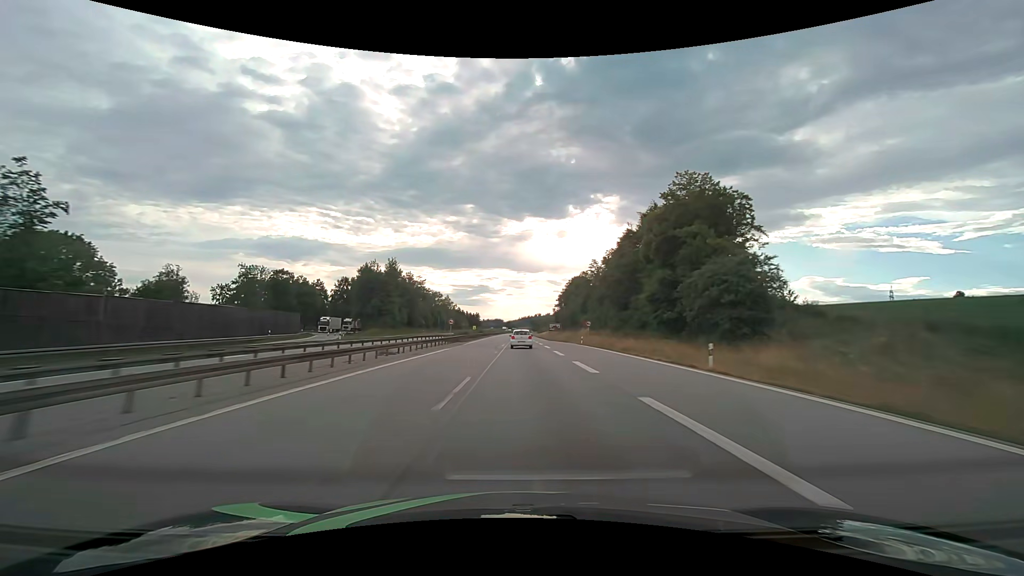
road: motorway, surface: asphalt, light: Day
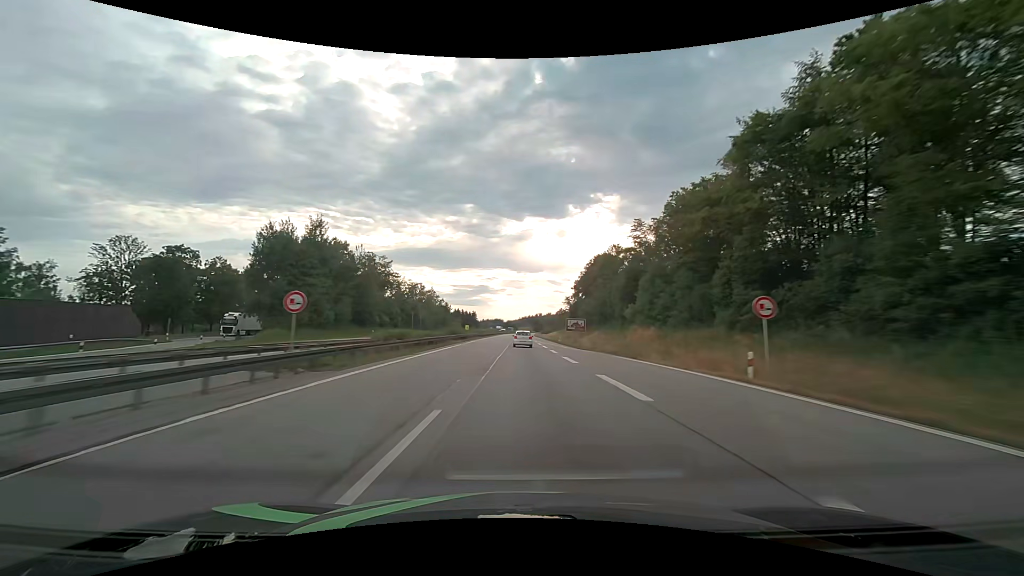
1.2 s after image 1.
(0.0, +42.1) m; 0°
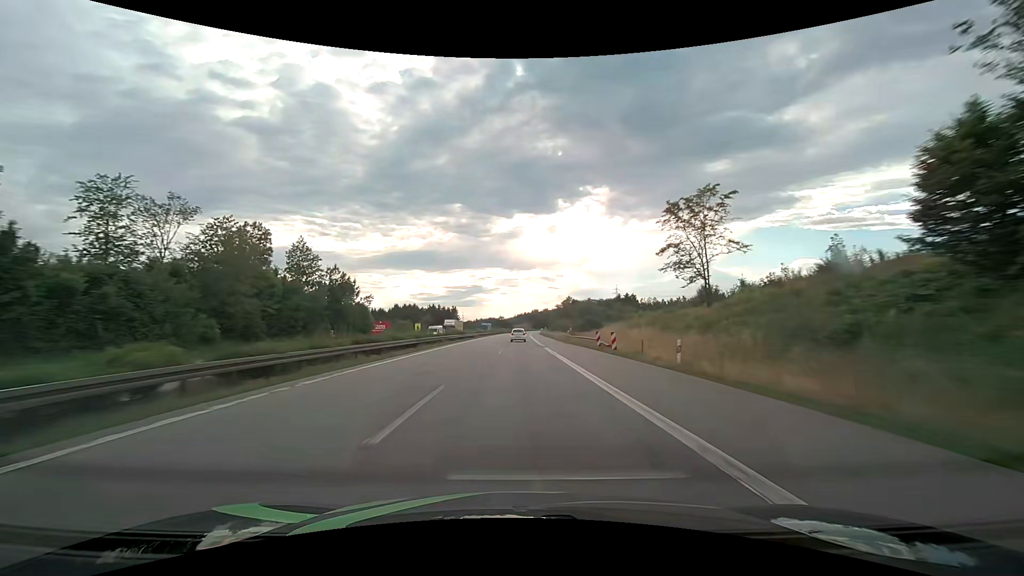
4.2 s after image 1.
(+0.6, +106.5) m; +1°
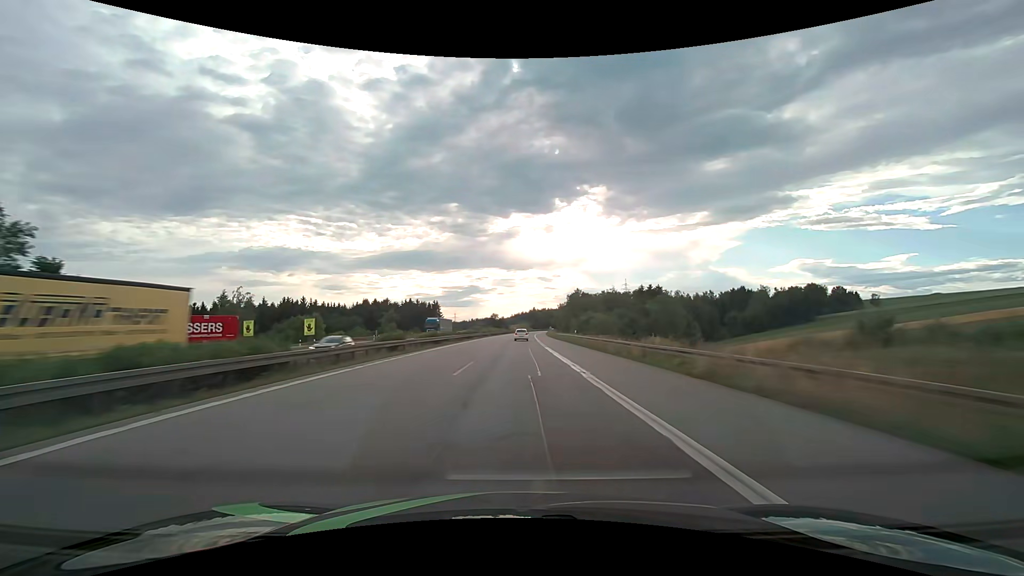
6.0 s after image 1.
(+0.1, +64.3) m; 0°
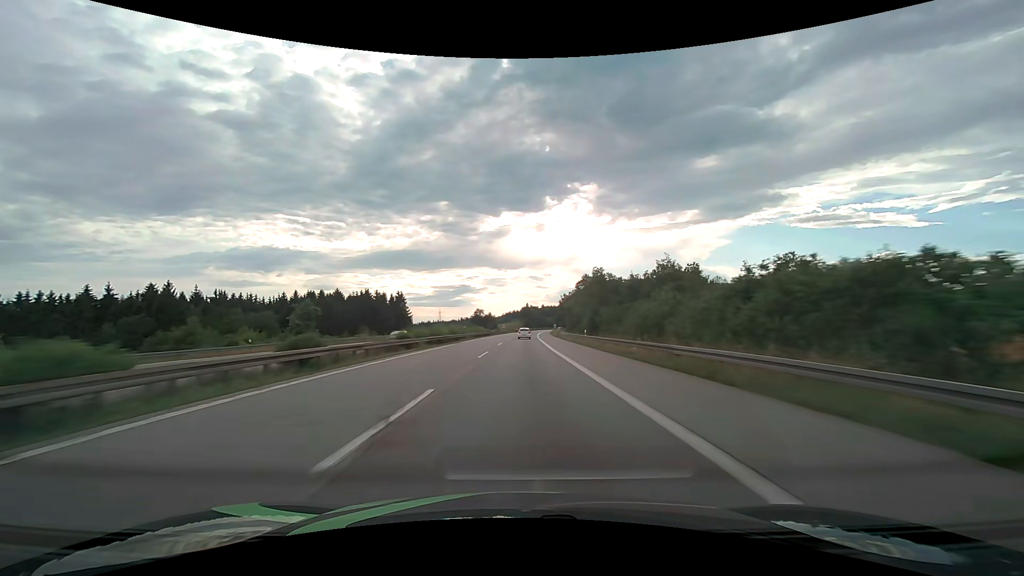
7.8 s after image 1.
(+0.3, +64.2) m; +1°
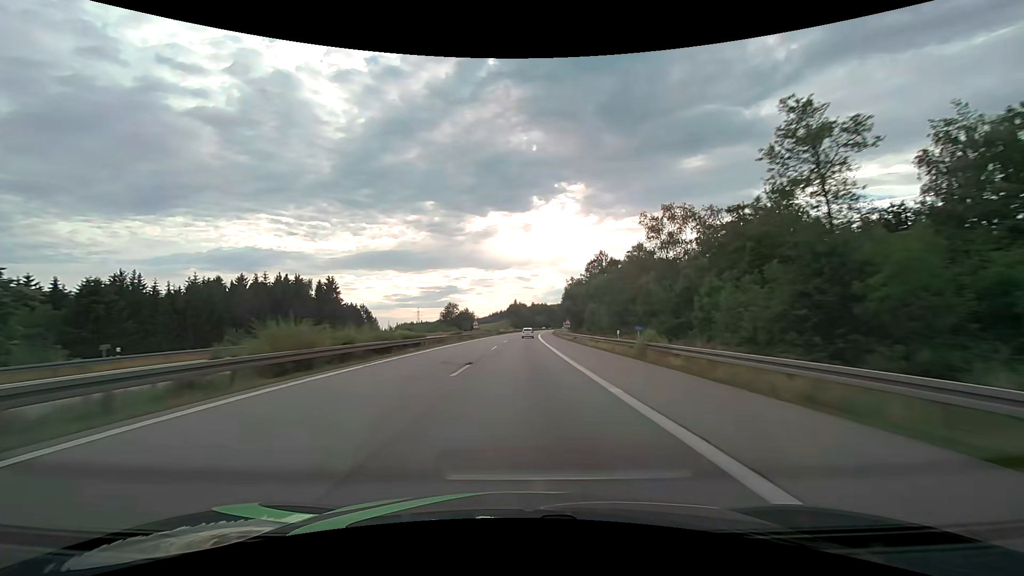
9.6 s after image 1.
(+0.6, +63.8) m; +1°
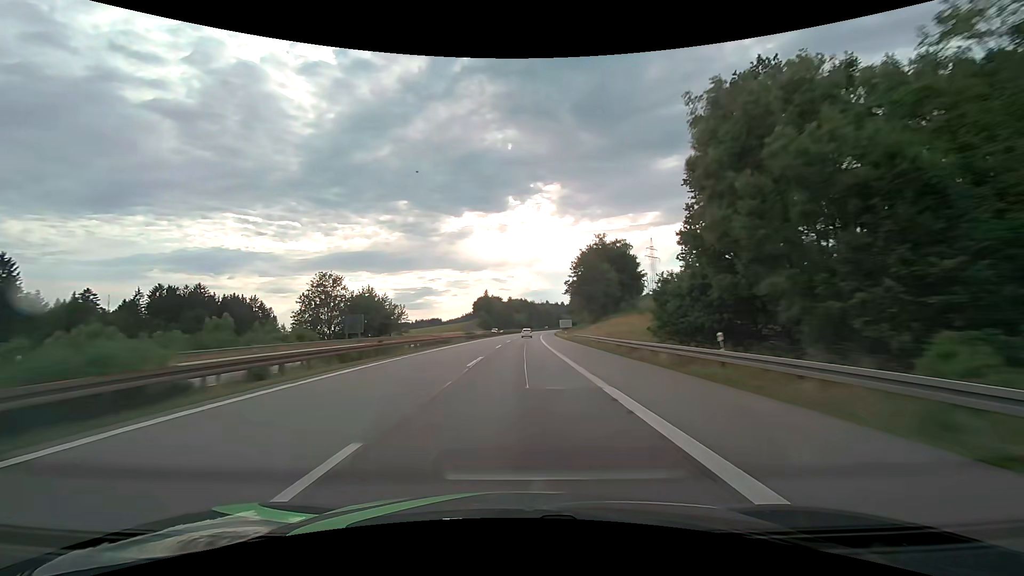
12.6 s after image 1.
(+2.6, +105.0) m; +3°
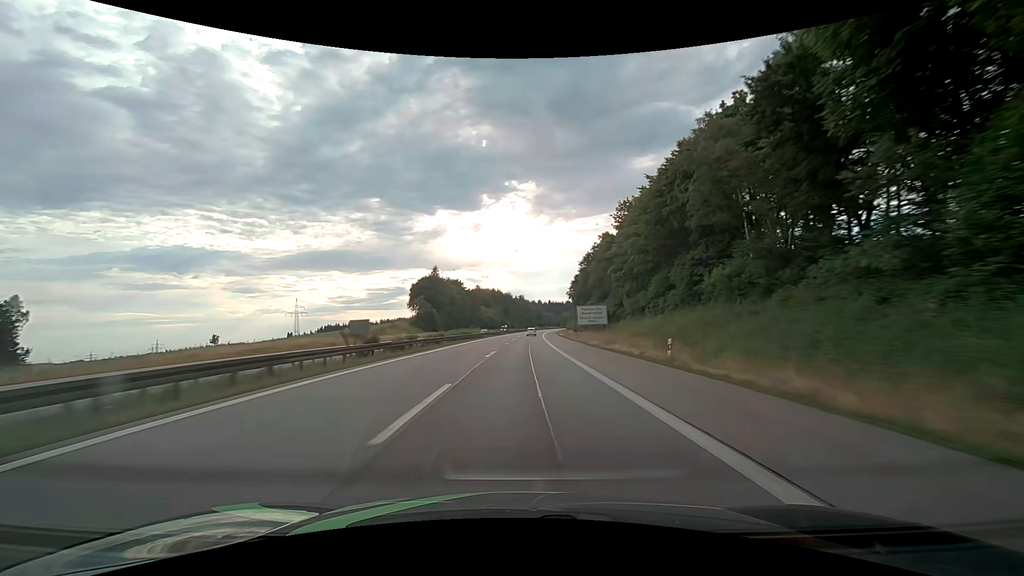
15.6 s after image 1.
(+2.6, +103.2) m; +3°
(0, +10) (0, +20) (0, +30) (0, +40) (+1, +50) (+1, +60) (+1, +70) (+2, +80) (+2, +90) (+3, +100) m
